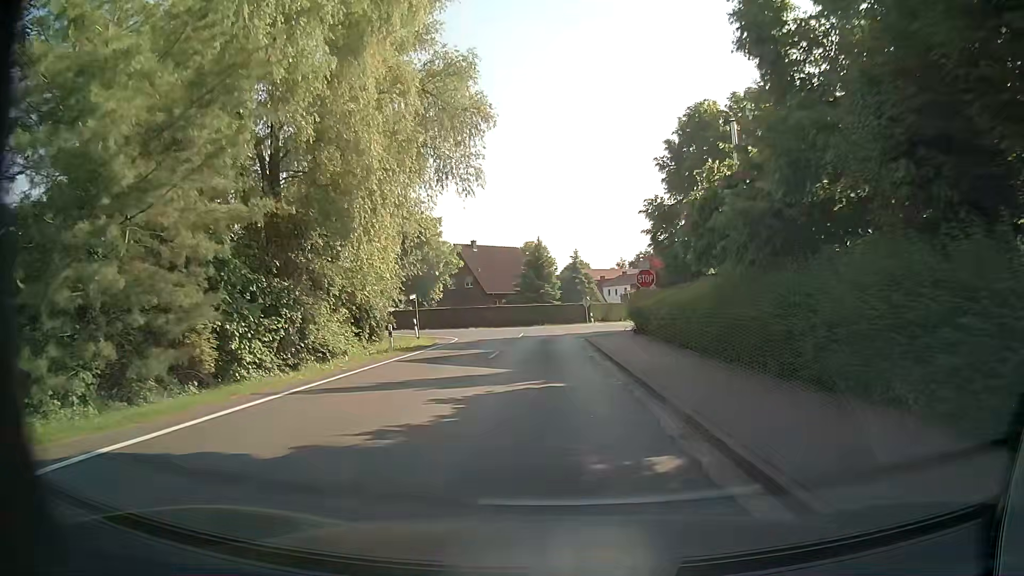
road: tertiary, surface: asphalt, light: Day
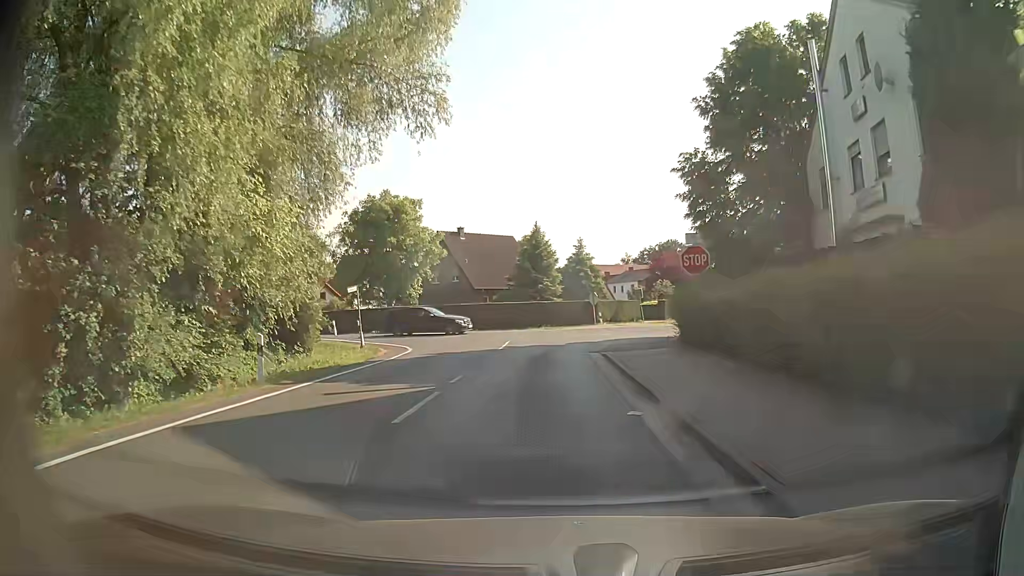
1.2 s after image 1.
(-0.1, +11.2) m; 0°
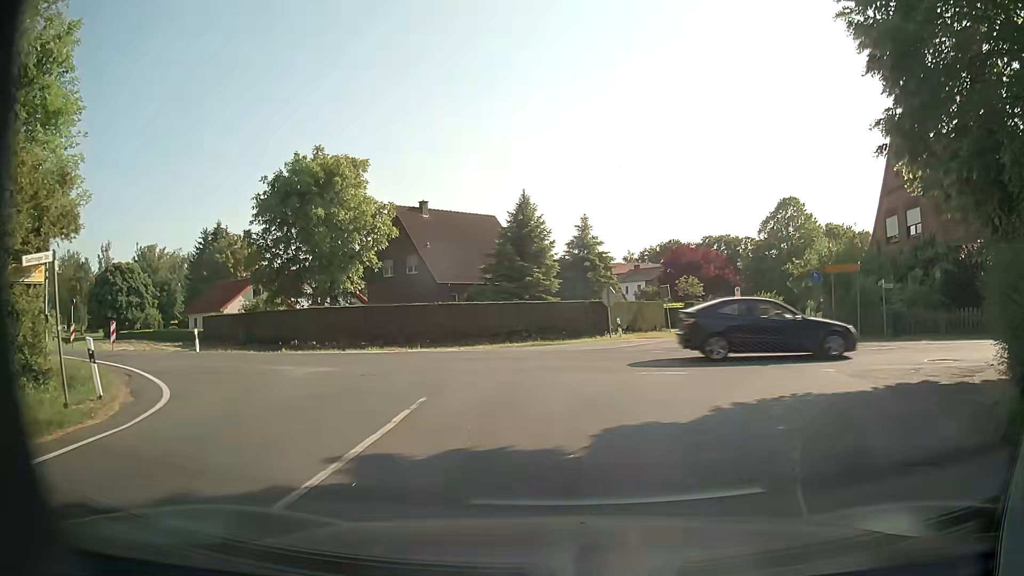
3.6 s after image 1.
(-0.1, +17.3) m; +1°
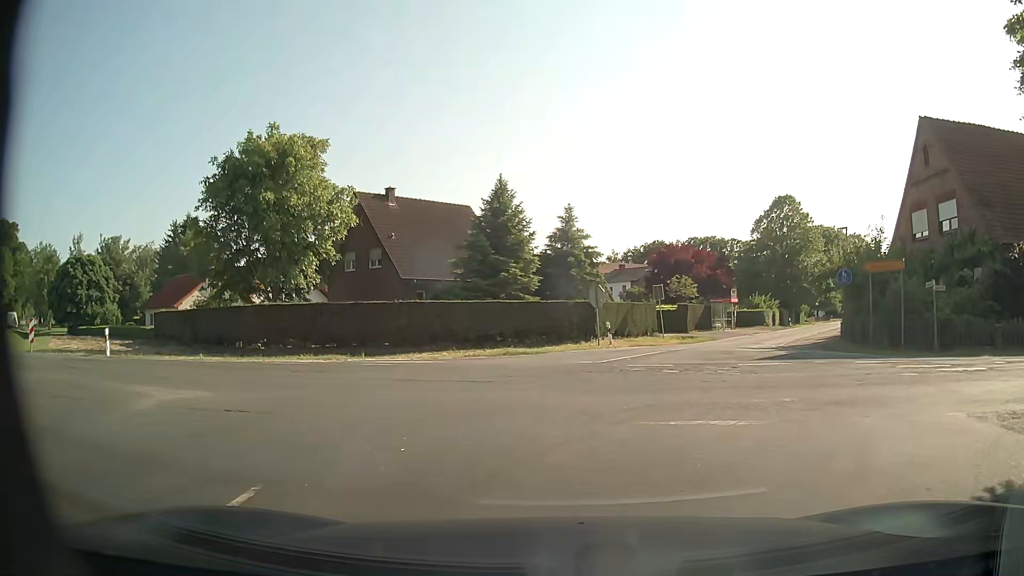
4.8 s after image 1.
(0.0, +5.0) m; +2°
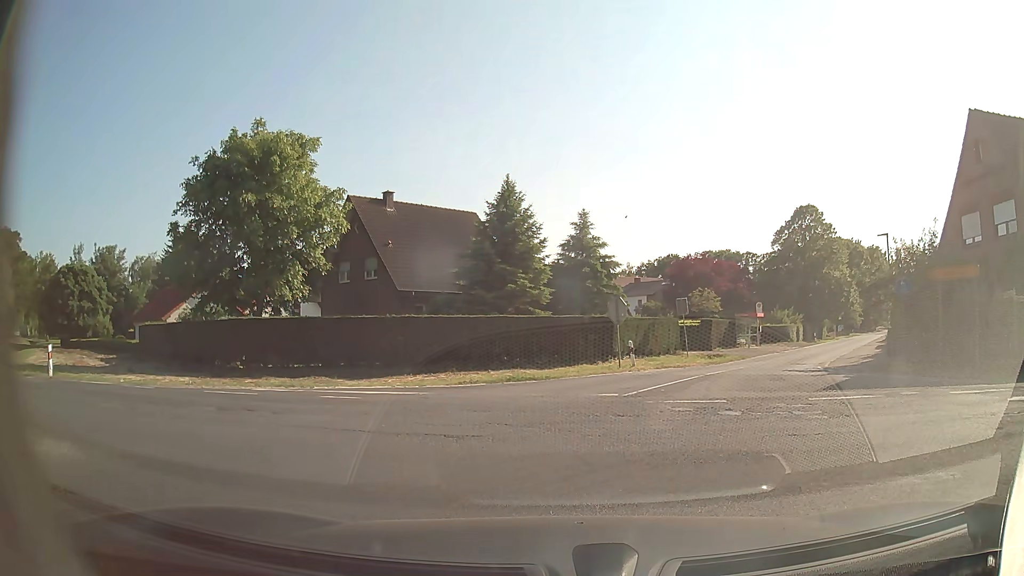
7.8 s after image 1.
(0.0, +3.8) m; +2°
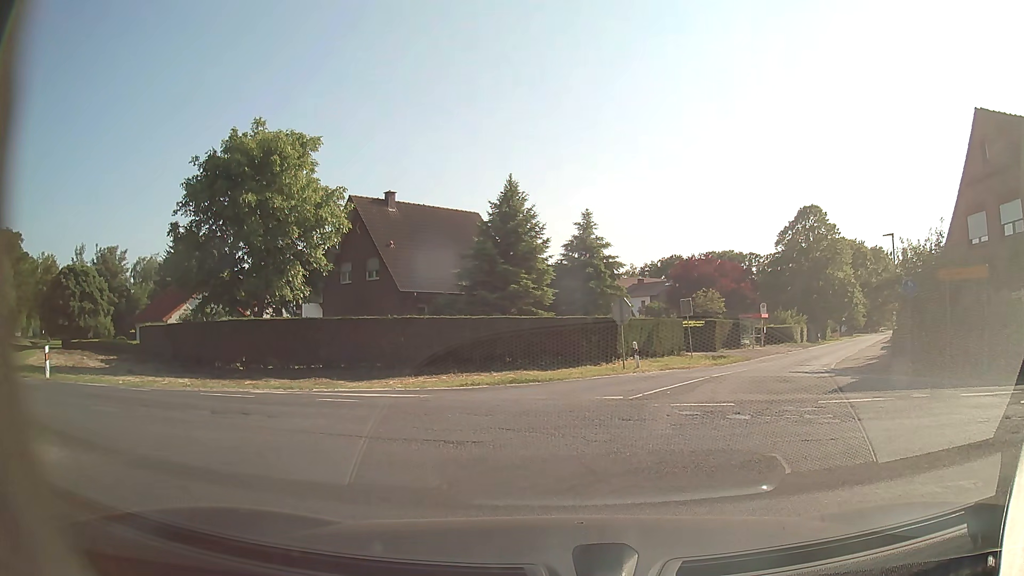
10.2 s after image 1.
(0.0, +0.3) m; 0°
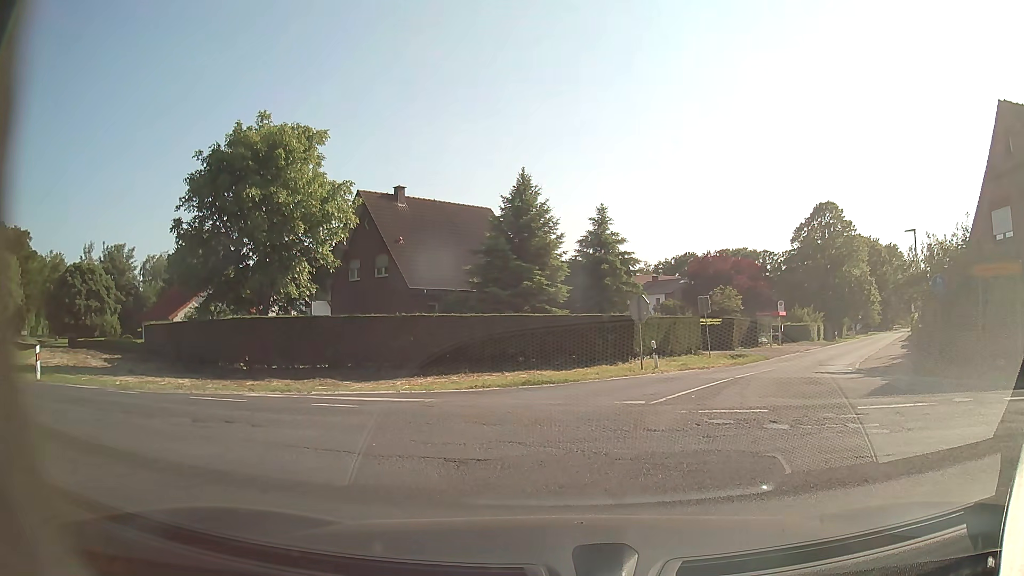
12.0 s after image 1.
(0.0, +1.1) m; 0°
